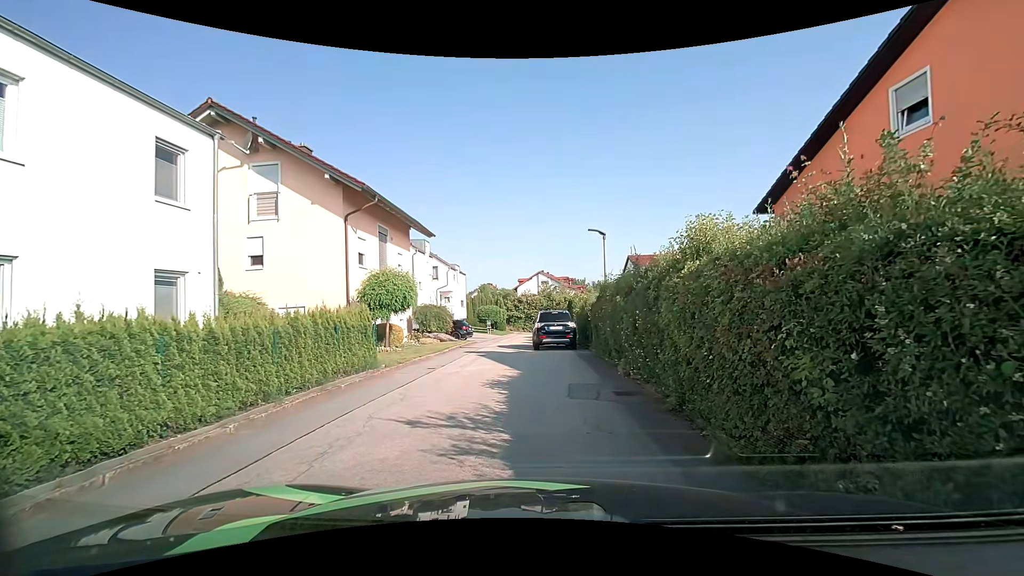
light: Day
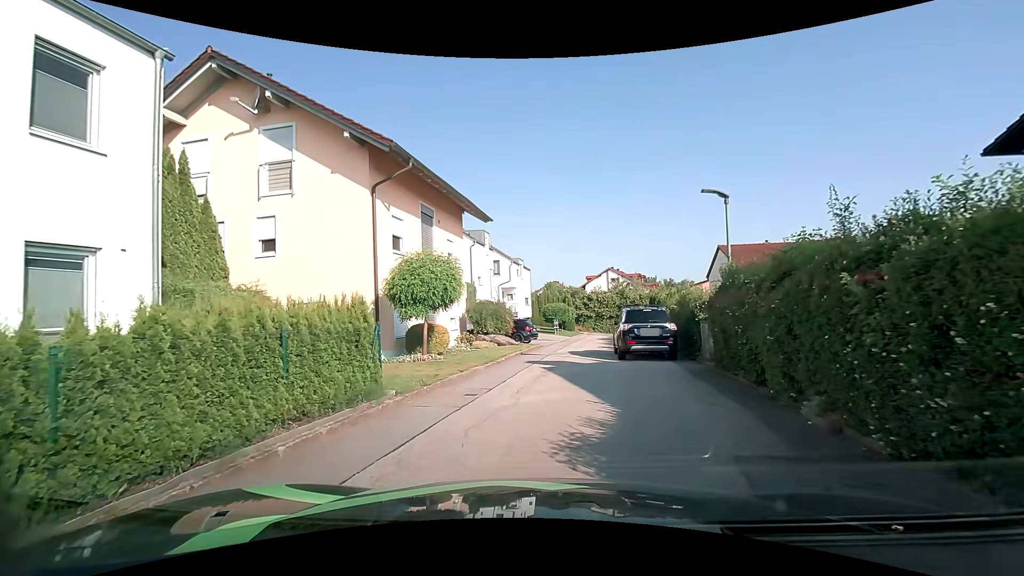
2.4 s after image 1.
(-0.4, +5.1) m; -8°
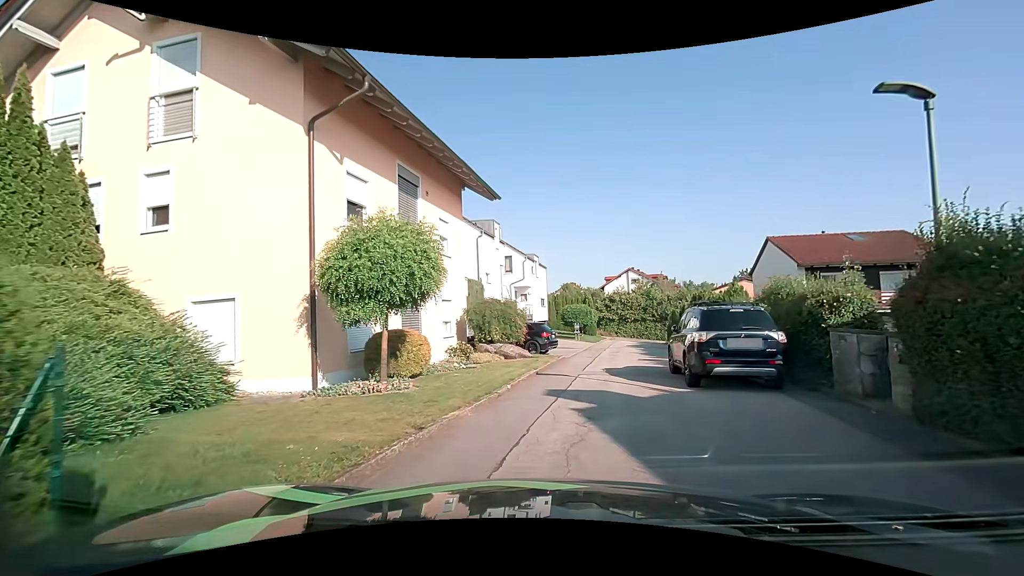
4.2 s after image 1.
(-0.2, +5.6) m; -2°
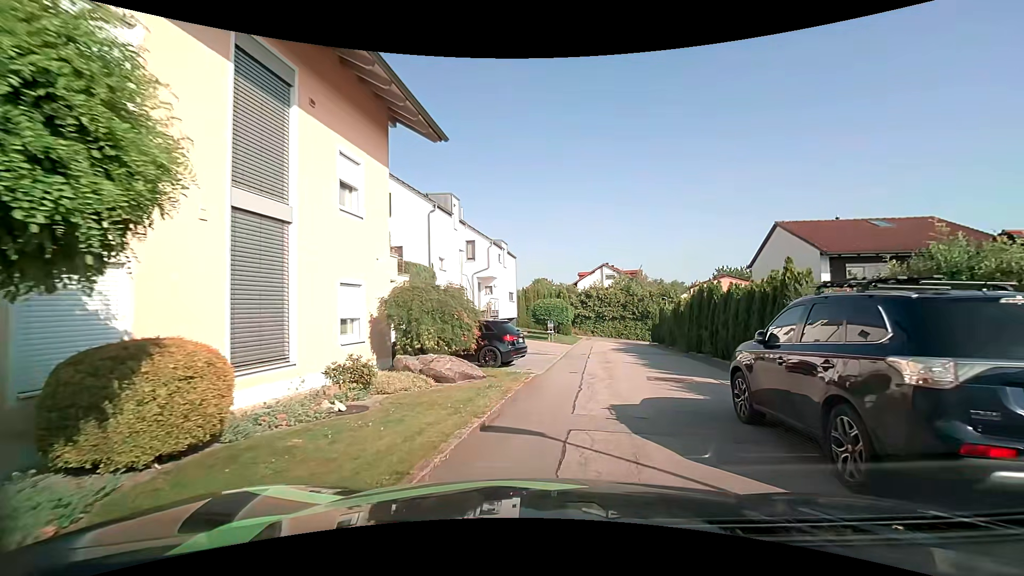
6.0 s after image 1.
(+0.1, +6.5) m; +3°
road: residential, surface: asphalt
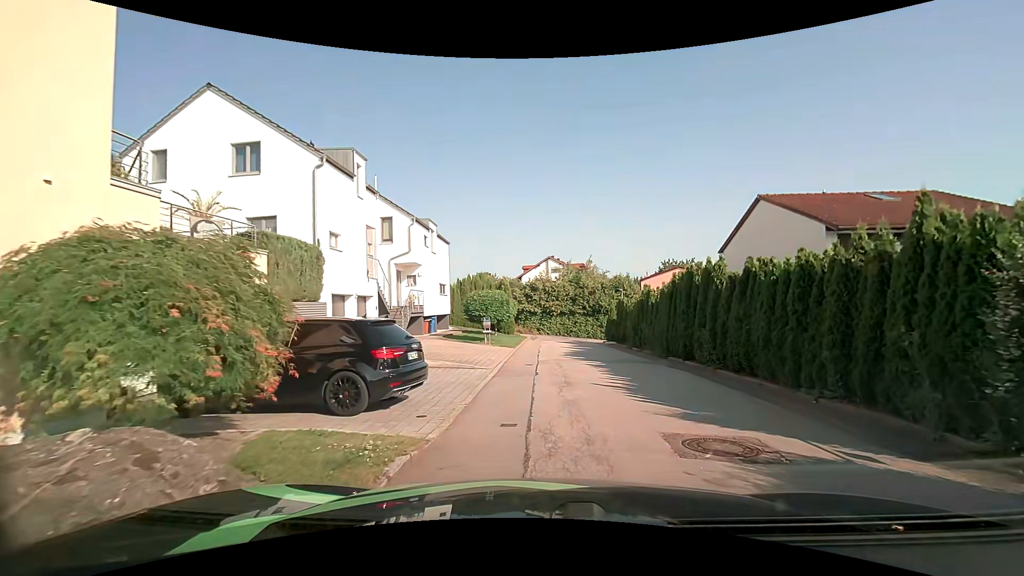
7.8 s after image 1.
(+0.4, +6.9) m; +5°
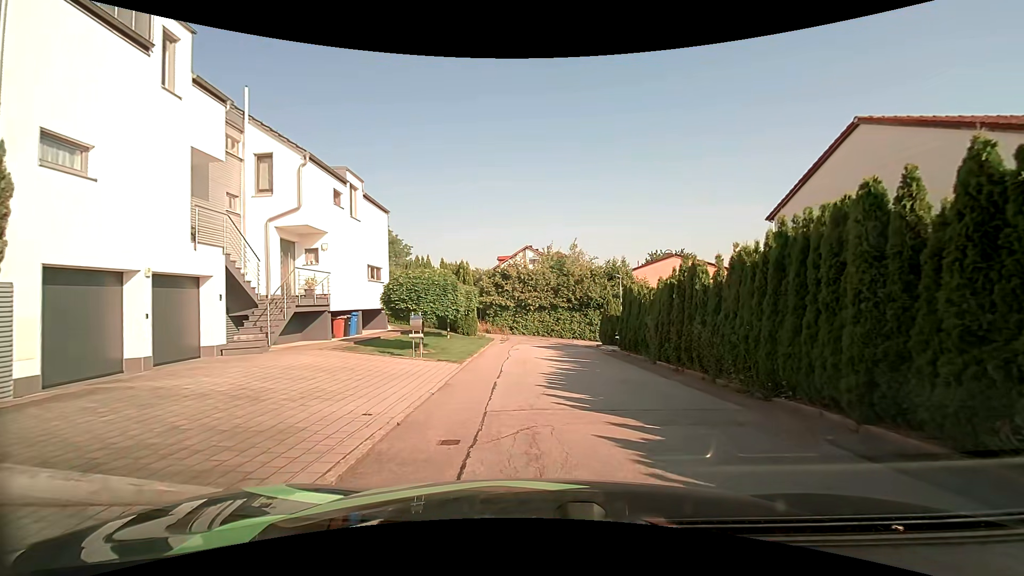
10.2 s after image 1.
(+0.6, +10.0) m; +3°
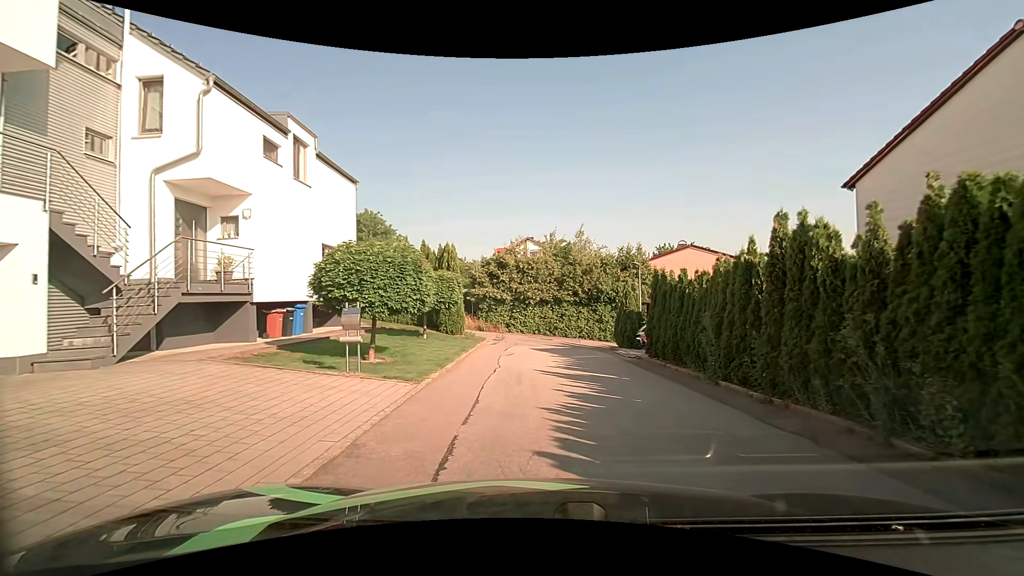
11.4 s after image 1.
(+0.1, +5.3) m; +1°
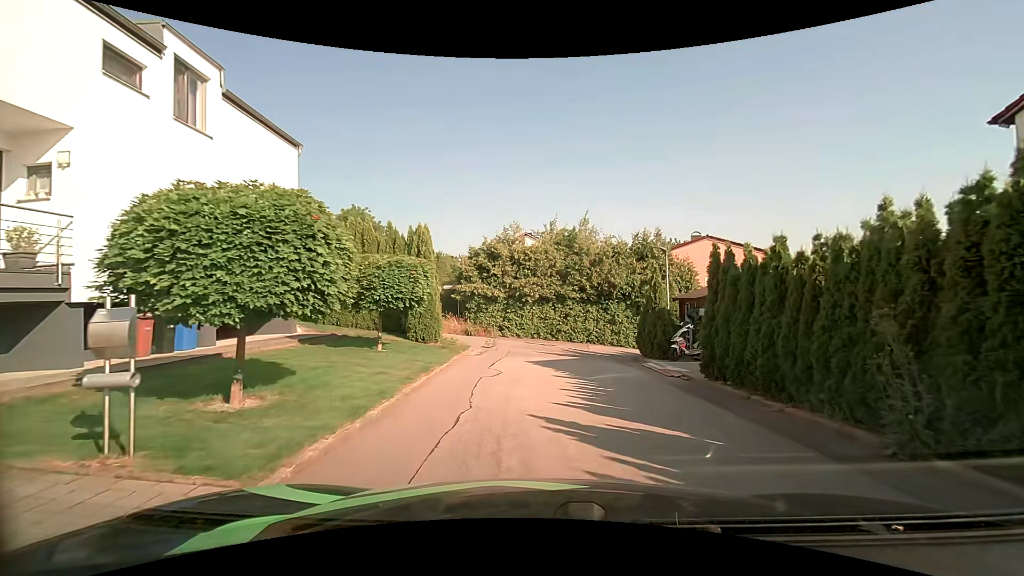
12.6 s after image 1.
(0.0, +5.4) m; -1°
